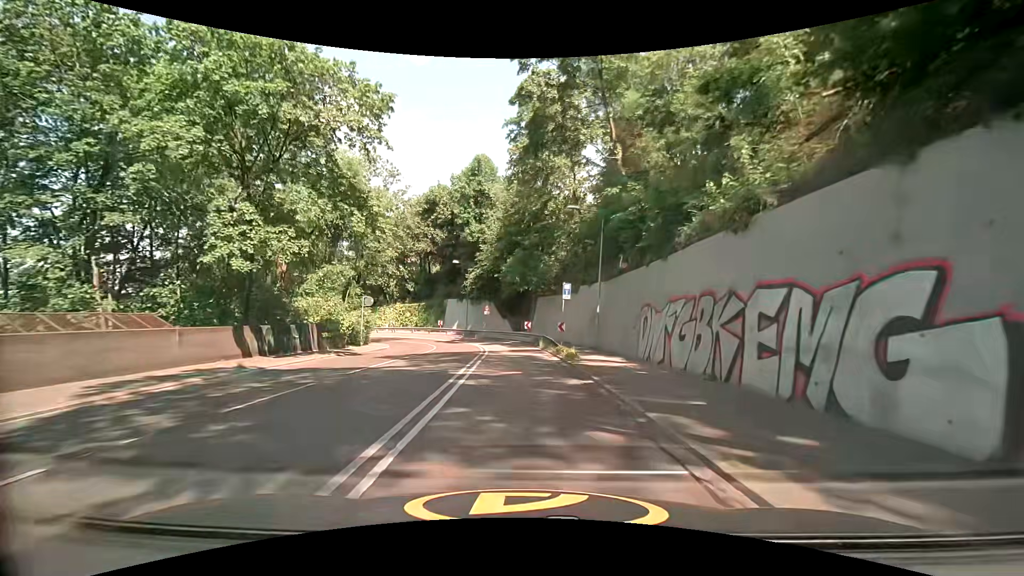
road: secondary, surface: asphalt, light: Day
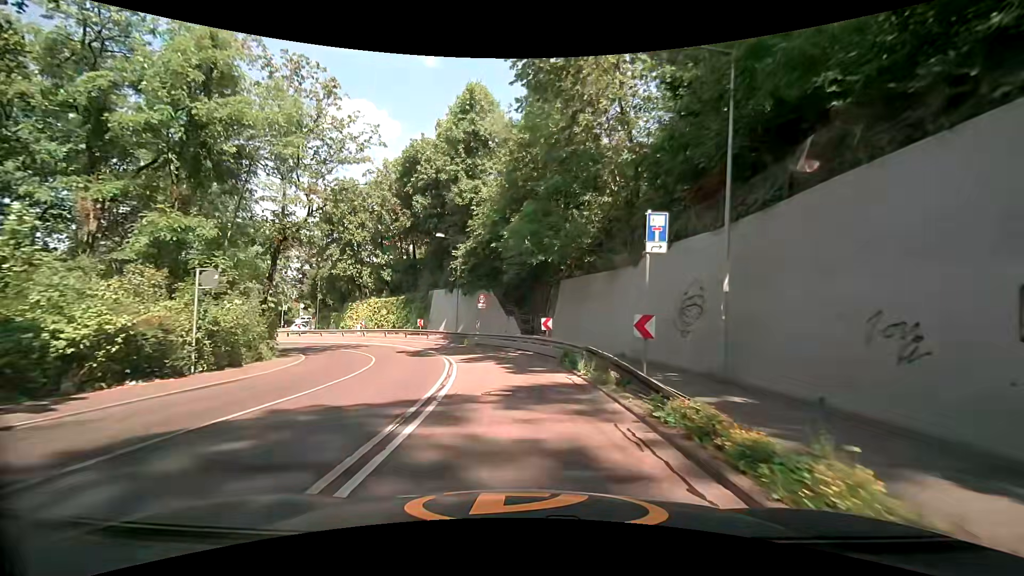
(-0.3, +17.5) m; -2°
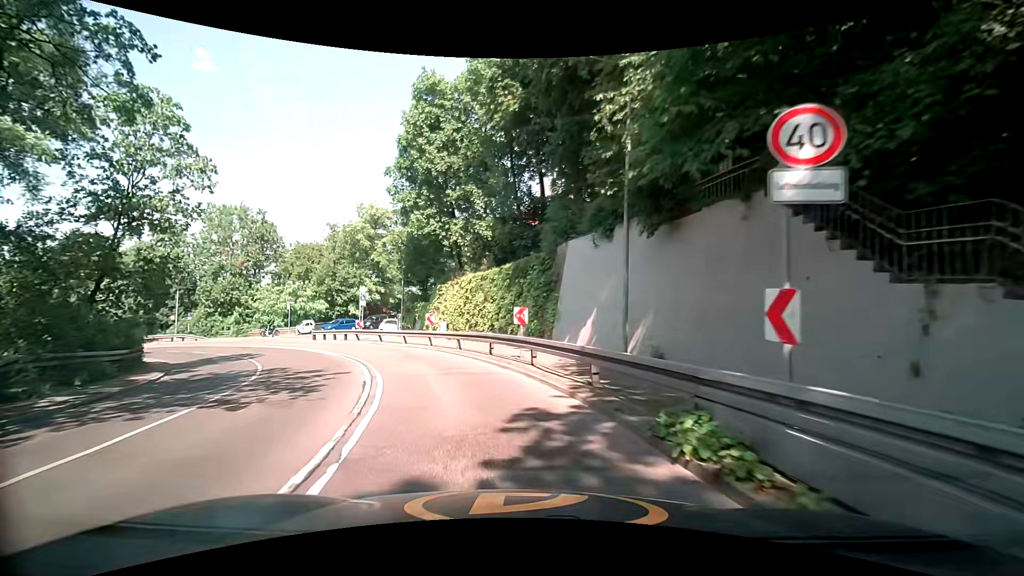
(-3.3, +28.2) m; -17°
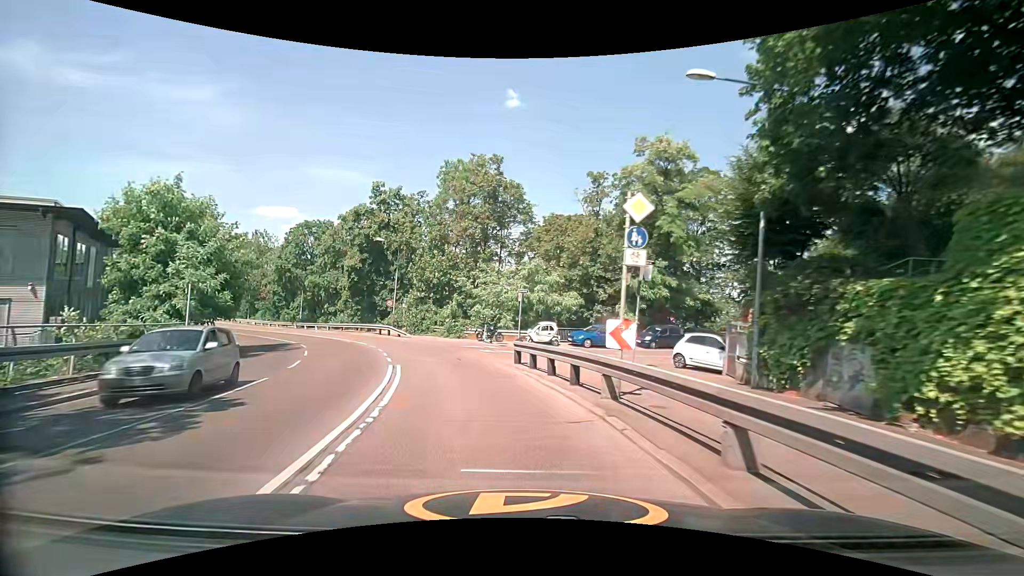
(-8.3, +25.7) m; -33°
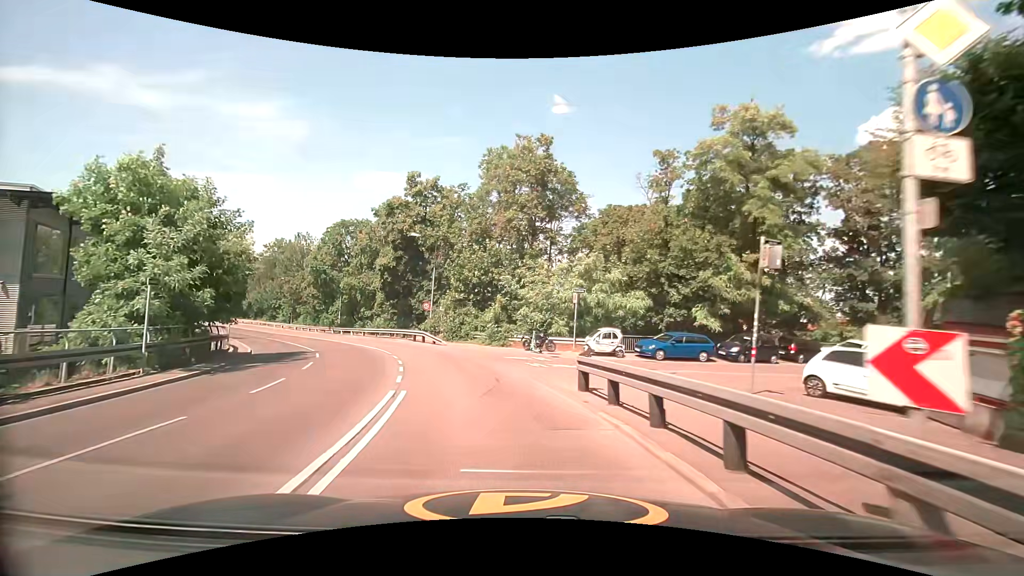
(-0.3, +5.7) m; -6°
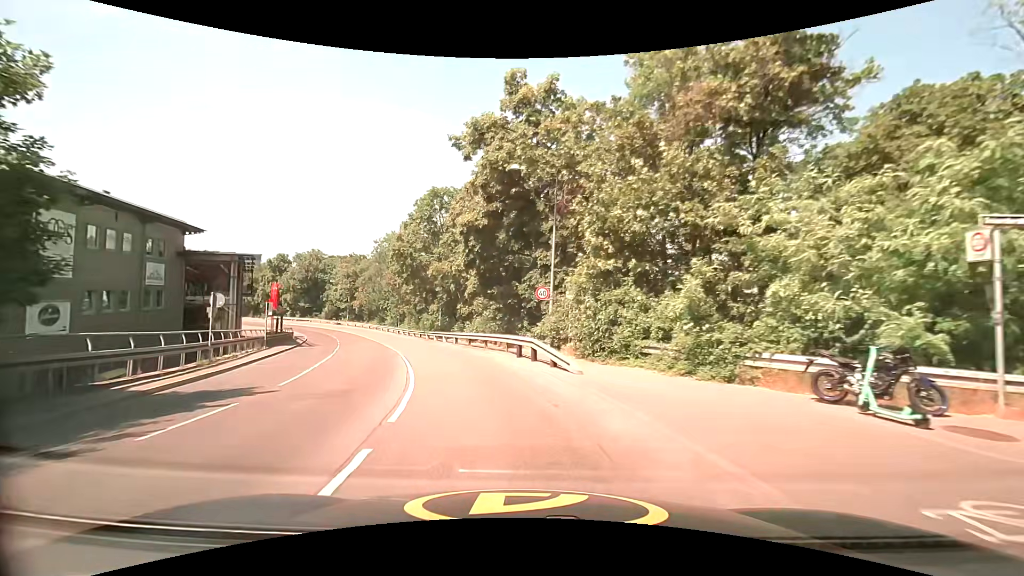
(-2.3, +18.1) m; -14°
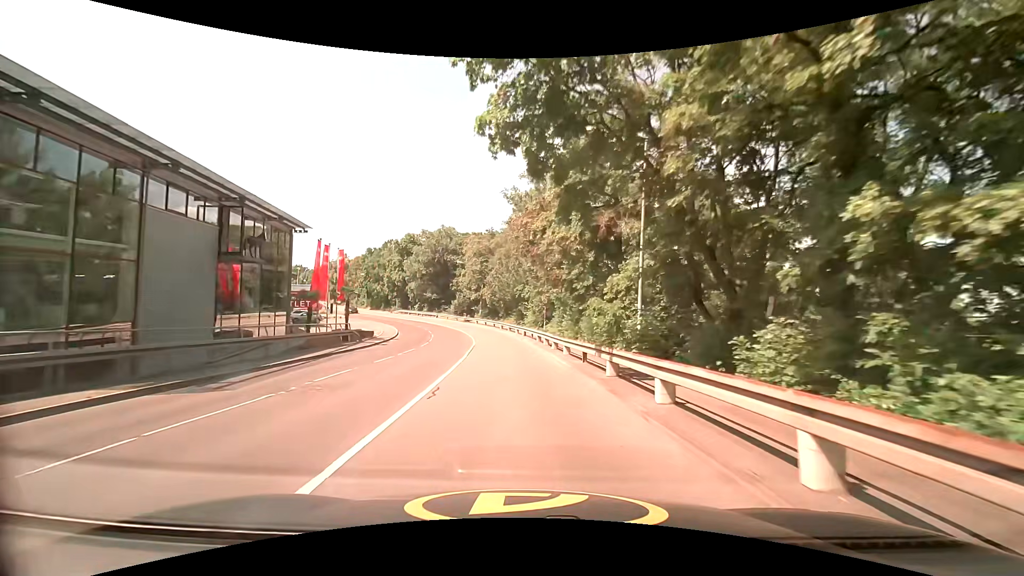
(-6.6, +31.7) m; -19°
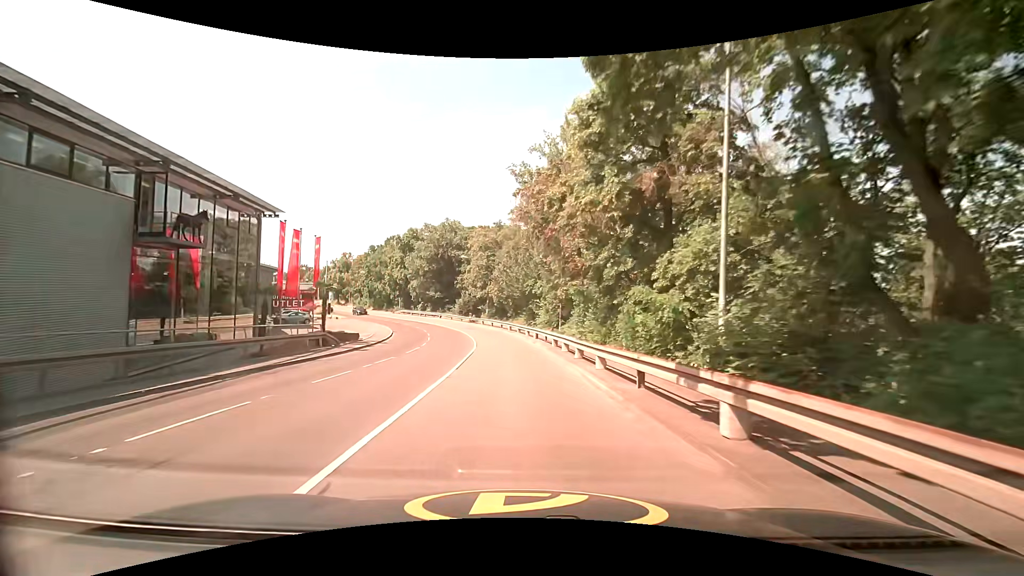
(0.0, +6.4) m; -2°
(0, +10) (0, +20) (-1, +30) (-2, +40) (-4, +50) (-7, +59) (-11, +68) (-16, +77) (-22, +85) (-27, +94) m
